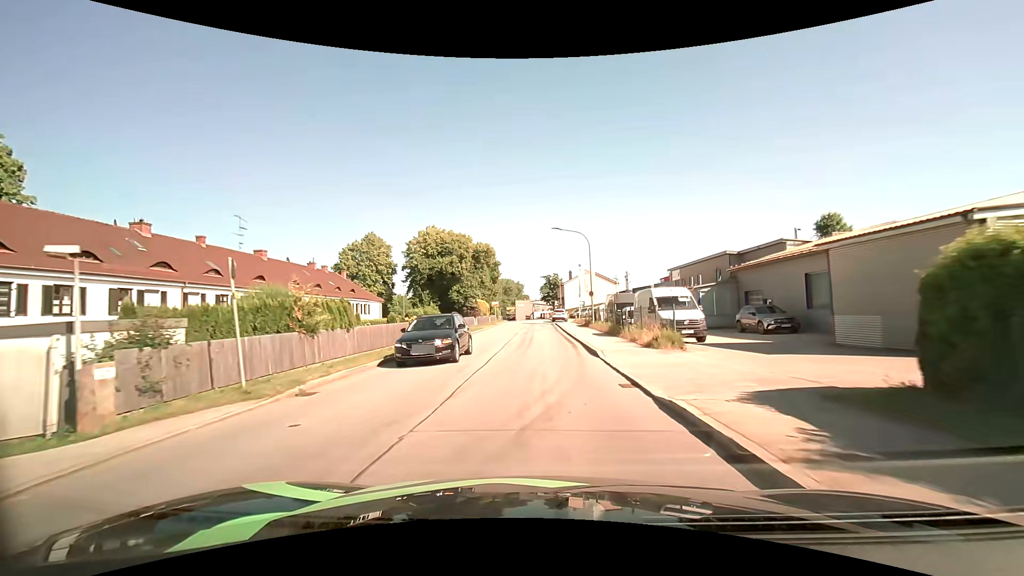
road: unclassified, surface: asphalt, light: Day
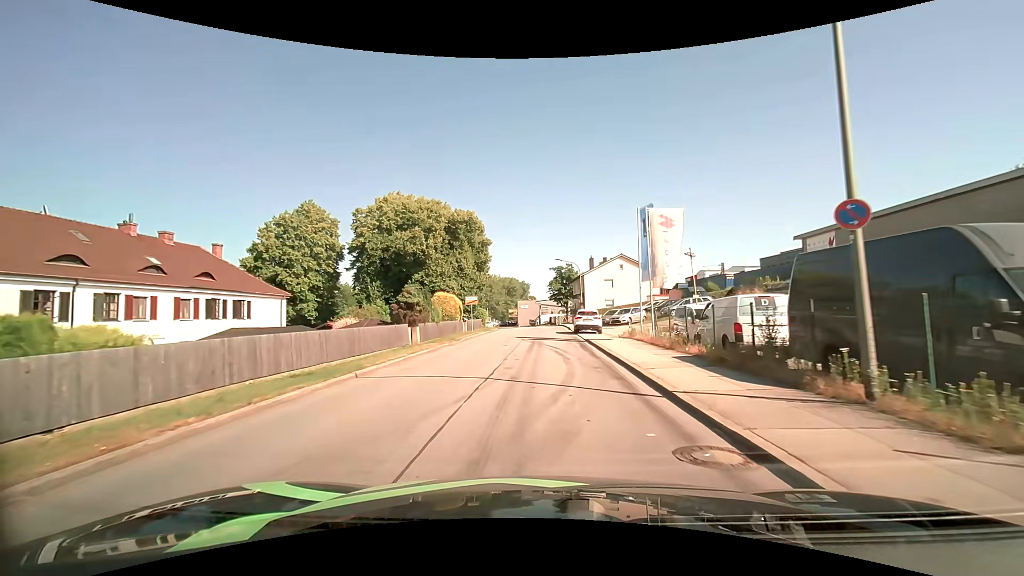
(-0.1, +30.0) m; -1°
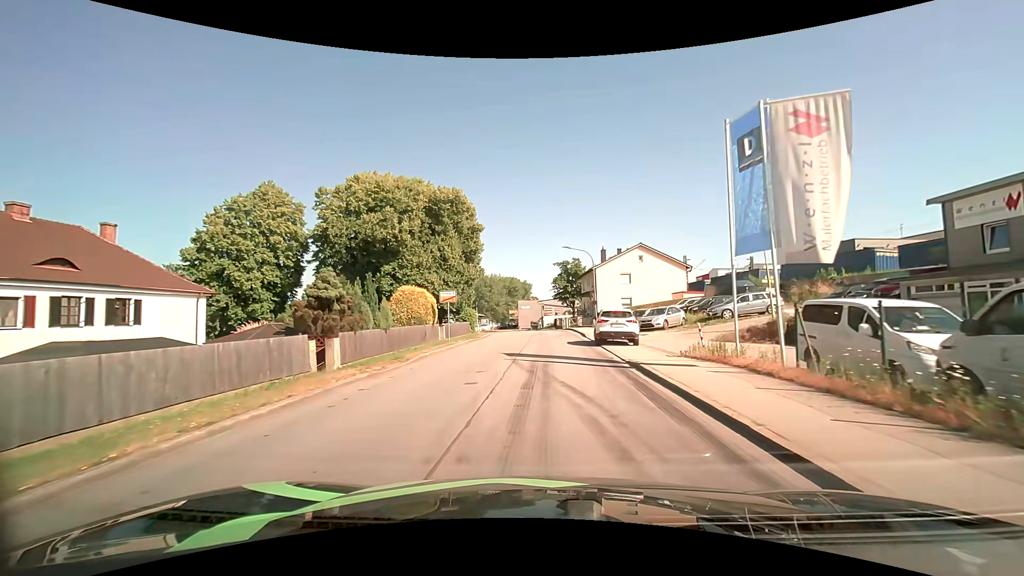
(0.0, +11.3) m; 0°
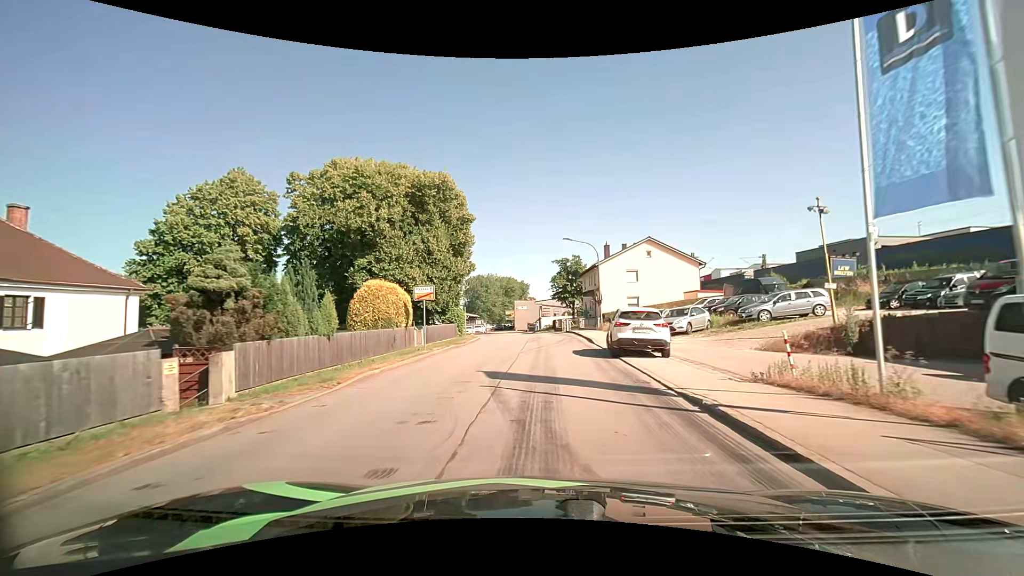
(0.0, +5.4) m; 0°
(0, +10) (0, +20) (+1, +30) (+1, +40) (-2, +50) (-7, +58) (-15, +65) (-22, +72) (-28, +79) (-32, +88) m
